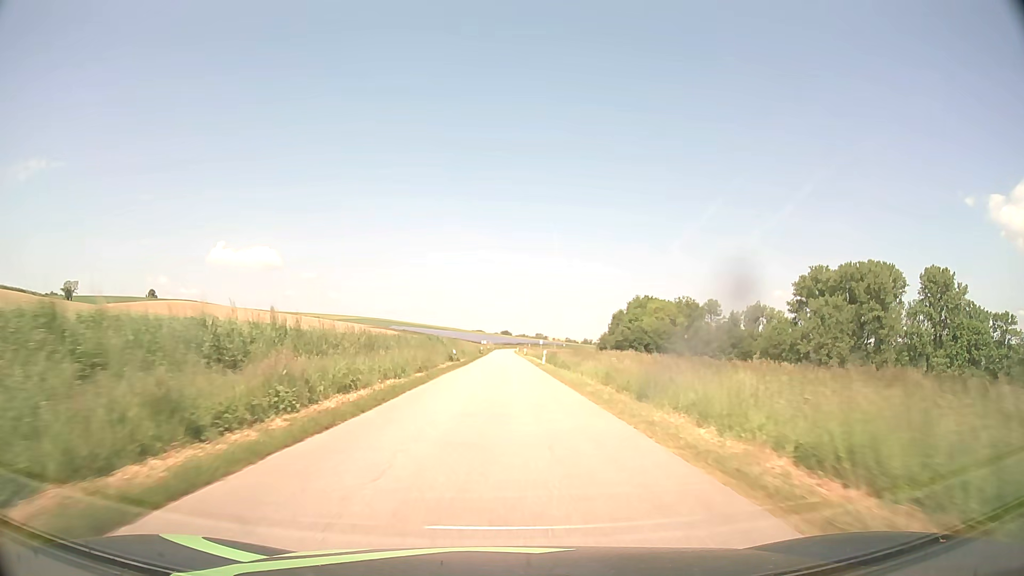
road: tertiary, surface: asphalt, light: Day
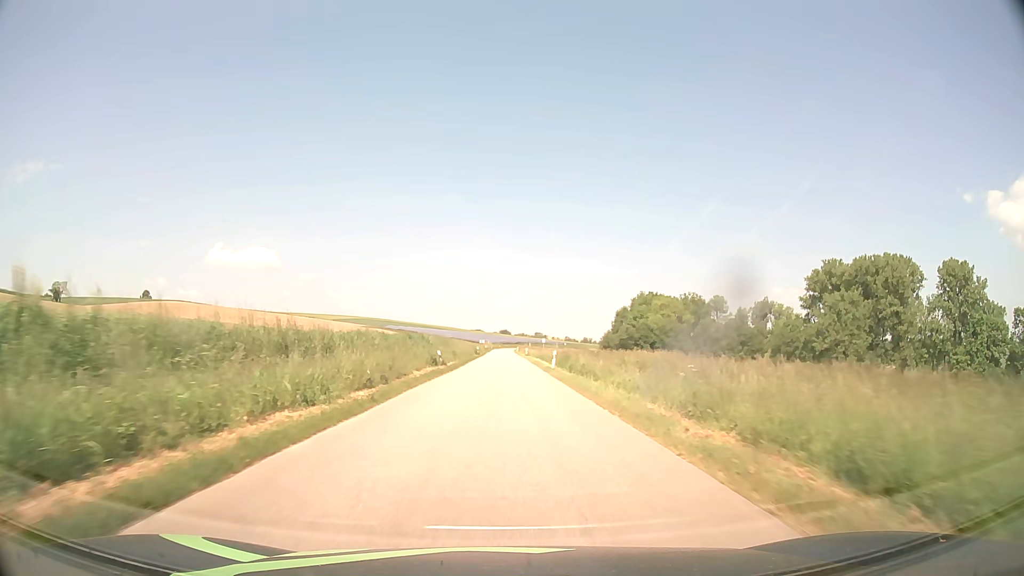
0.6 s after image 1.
(0.0, +10.8) m; 0°
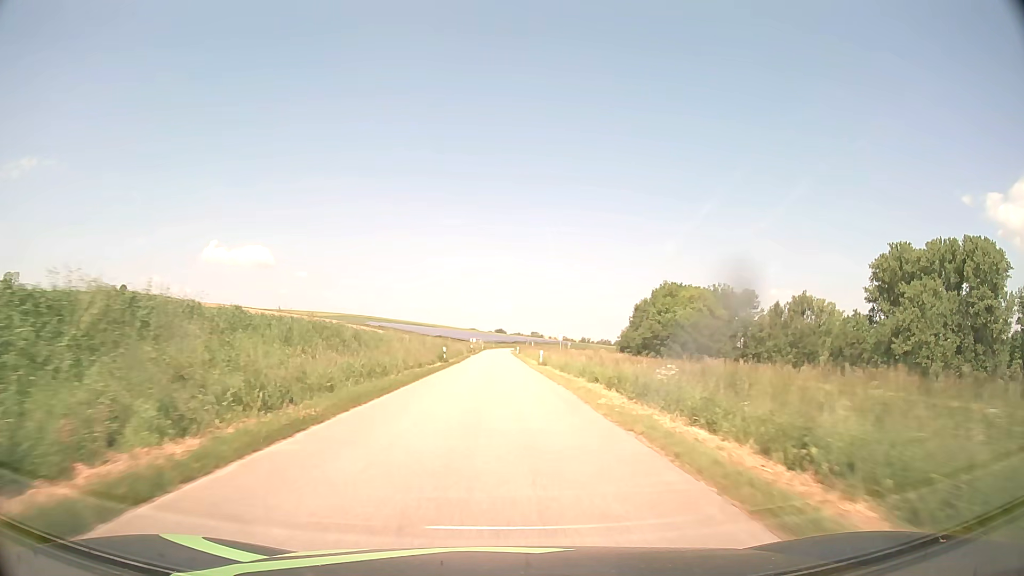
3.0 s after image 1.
(+0.2, +43.2) m; 0°
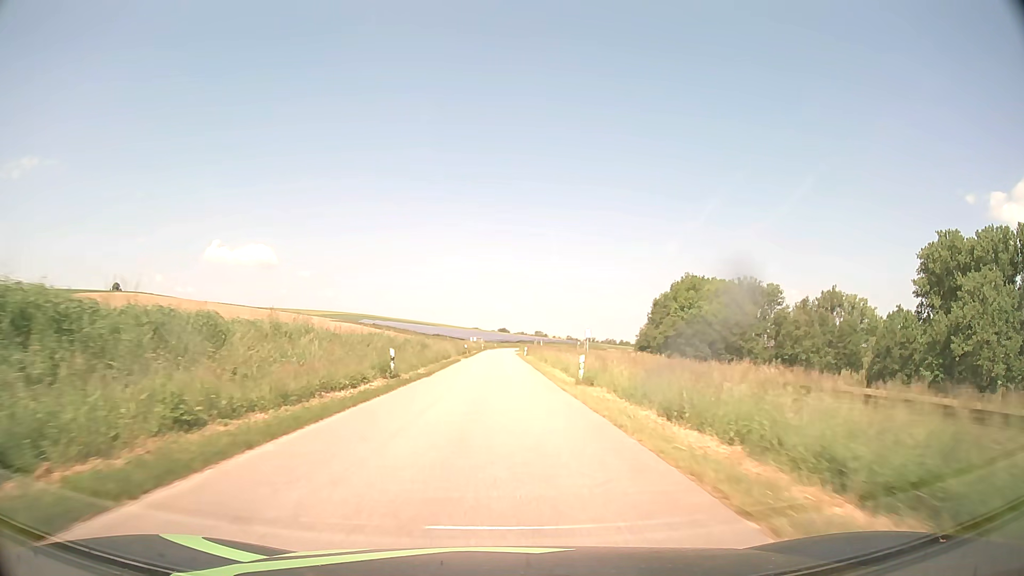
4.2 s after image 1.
(0.0, +21.6) m; 0°
(0, +10) (0, +20) (0, +30) (0, +40) (0, +50) (0, +60) (0, +70) (0, +80) (0, +90) (0, +100) m
